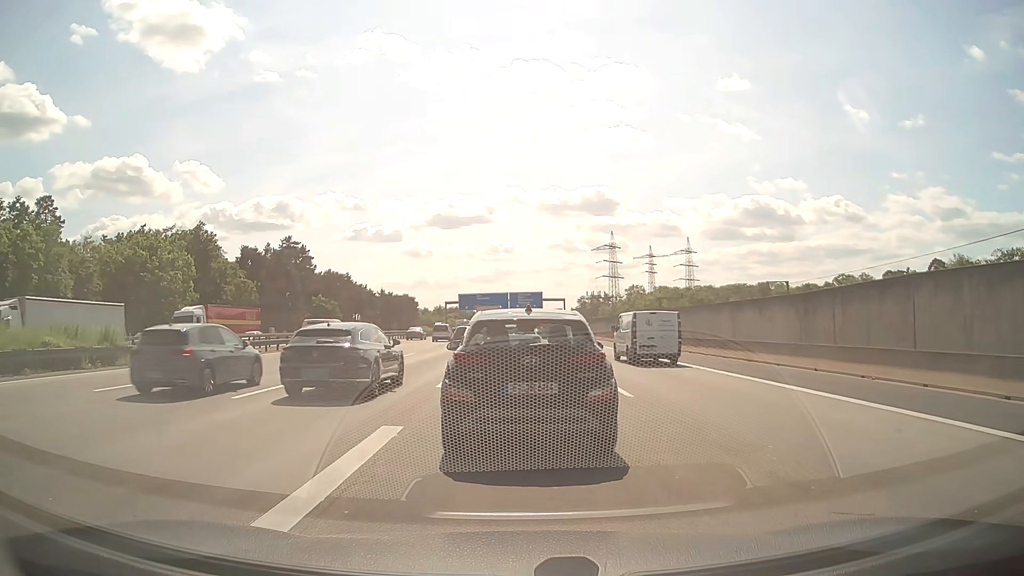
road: motorway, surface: asphalt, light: Day
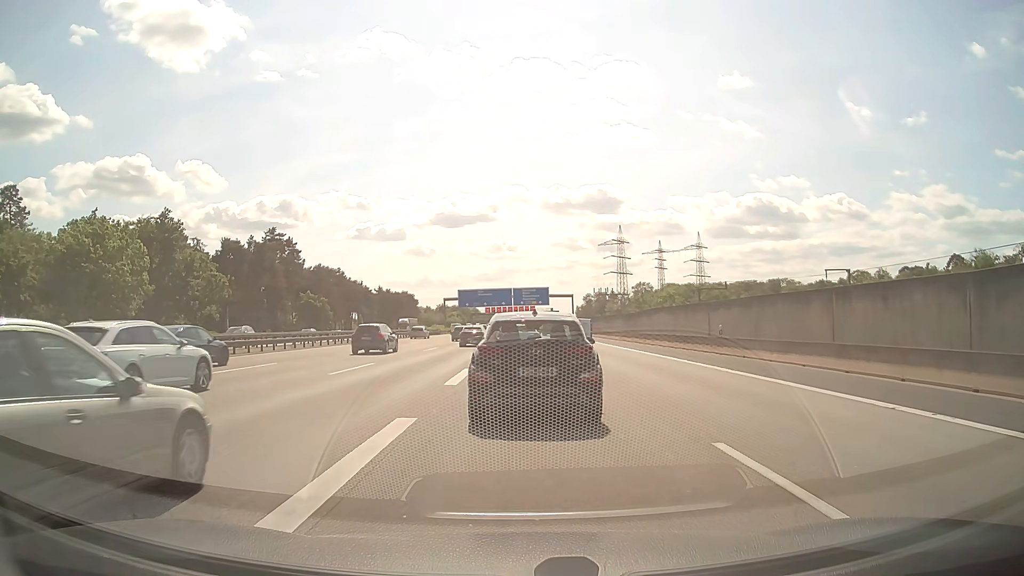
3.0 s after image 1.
(-0.3, +11.8) m; -1°
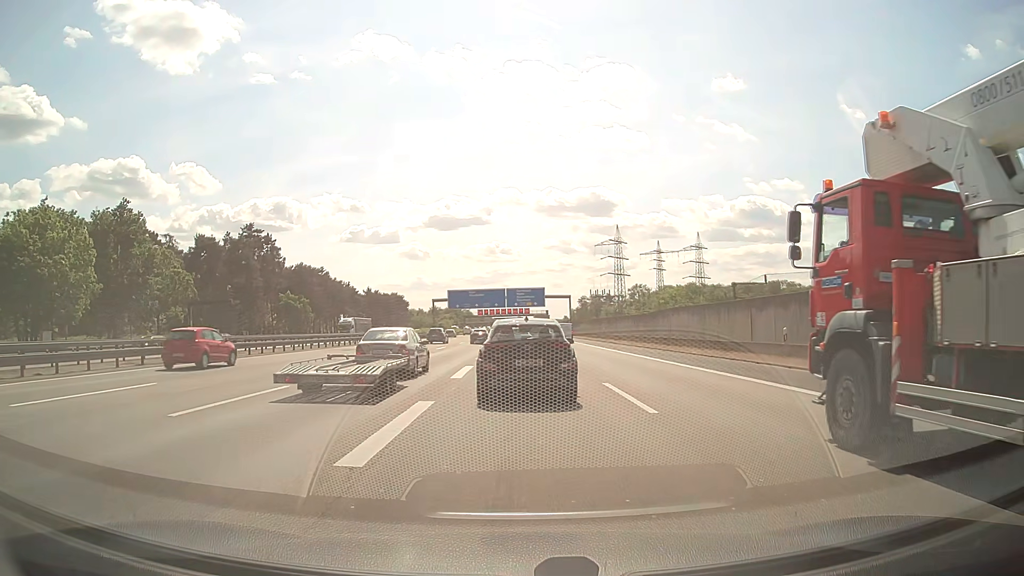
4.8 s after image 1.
(0.0, +9.2) m; 0°
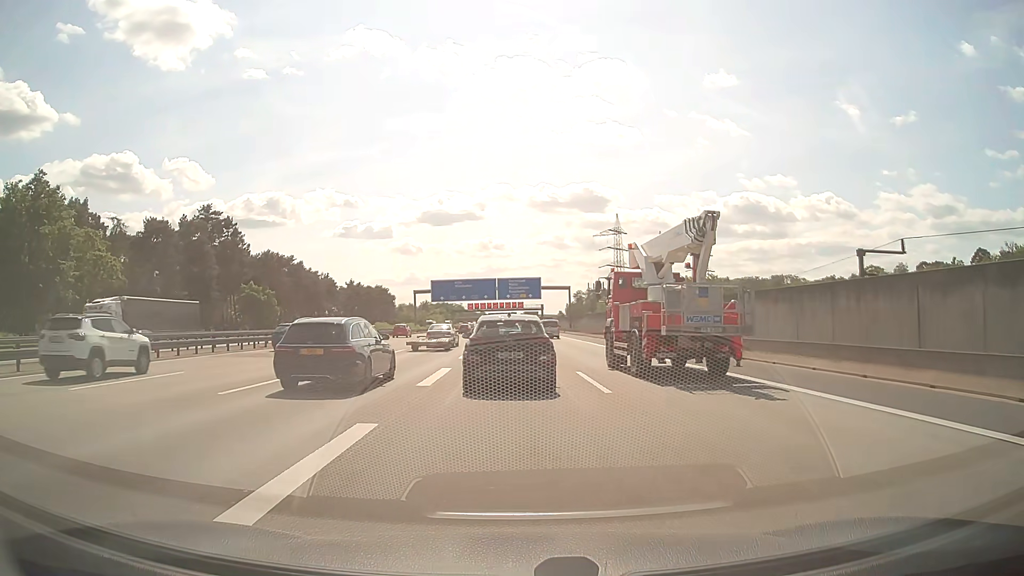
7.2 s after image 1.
(+0.2, +15.8) m; +1°
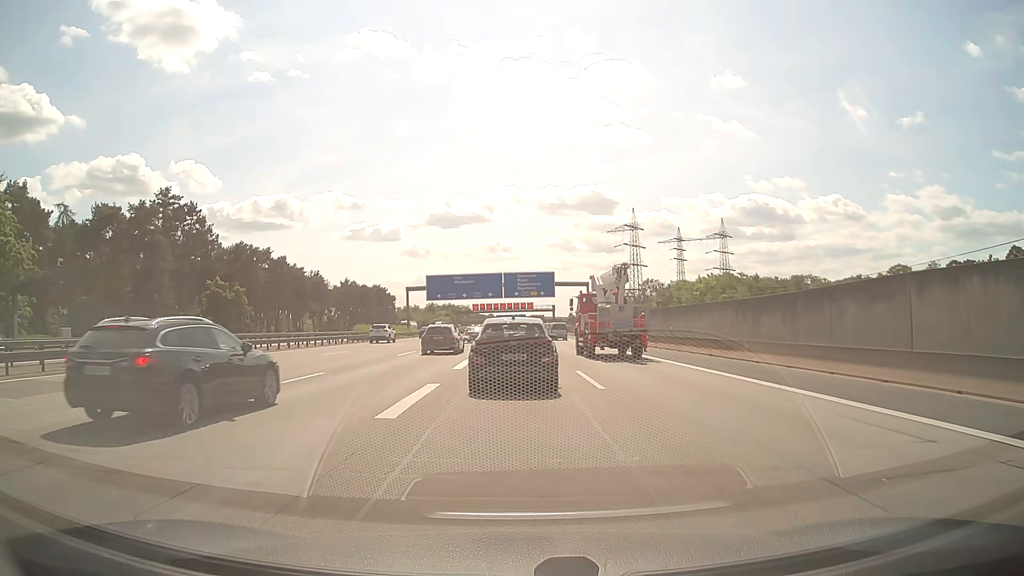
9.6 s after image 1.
(-0.2, +17.1) m; -1°
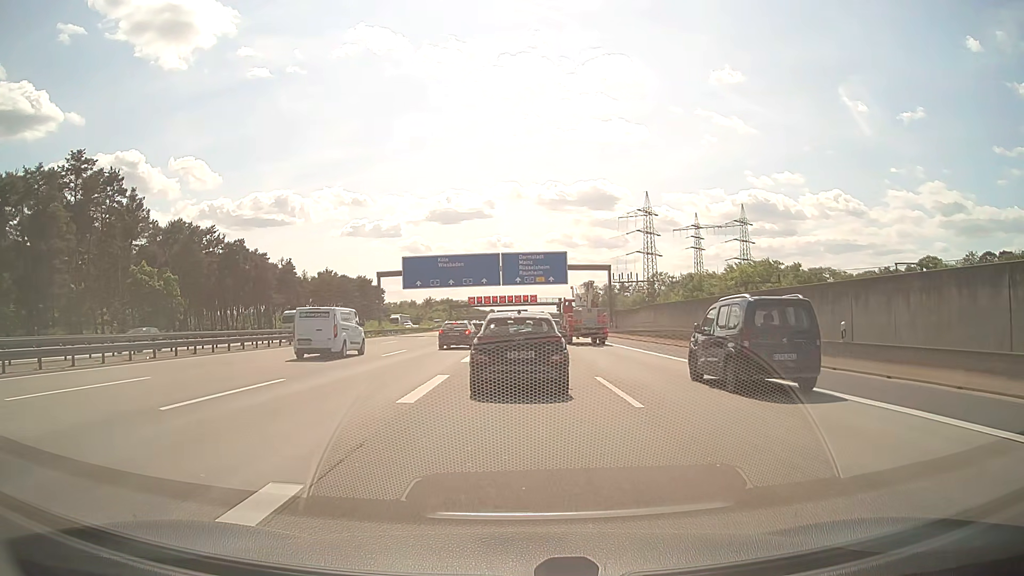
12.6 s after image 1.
(-0.2, +22.2) m; 0°
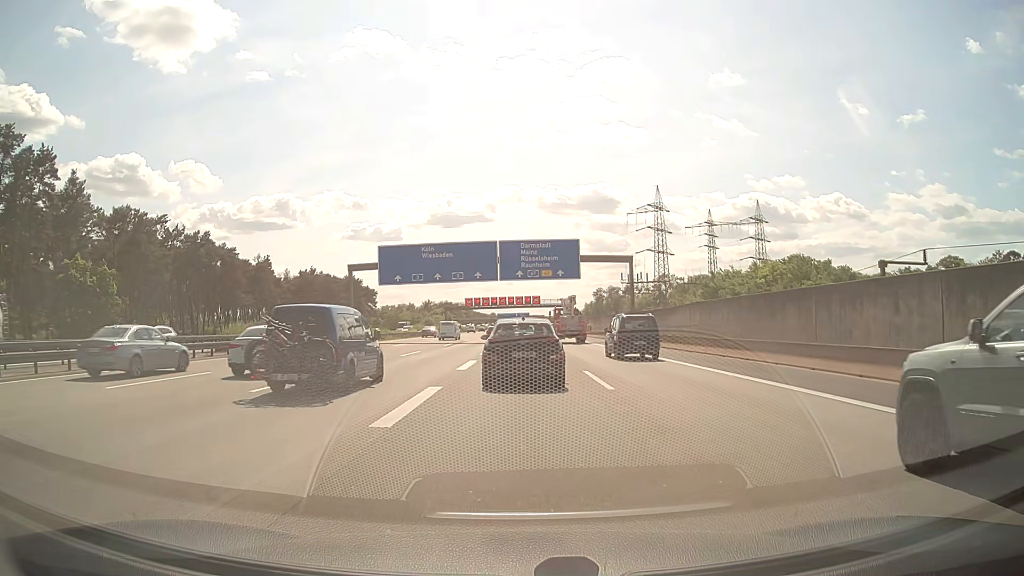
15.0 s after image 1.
(-0.1, +14.4) m; 0°
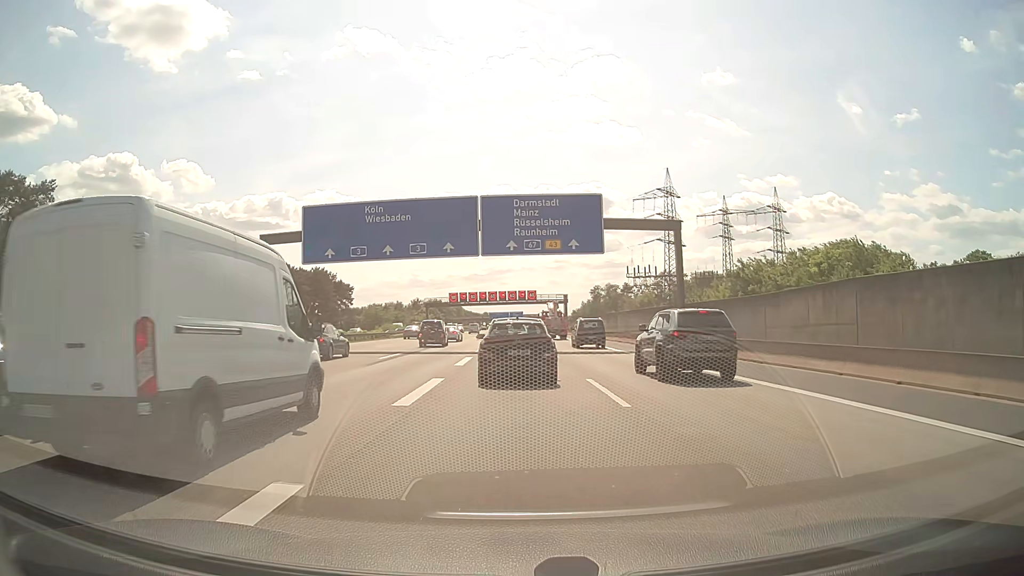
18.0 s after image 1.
(+0.1, +22.0) m; +1°
(0, +10) (0, +20) (0, +30) (0, +40) (0, +50) (0, +60) (-1, +70) (-1, +80) (-1, +90) (-1, +100) m
